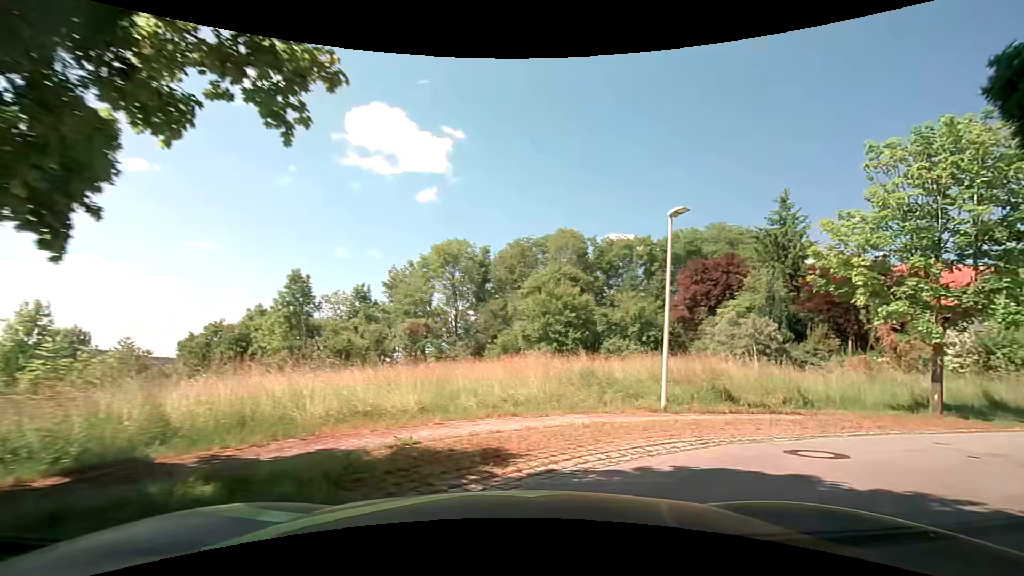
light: Day
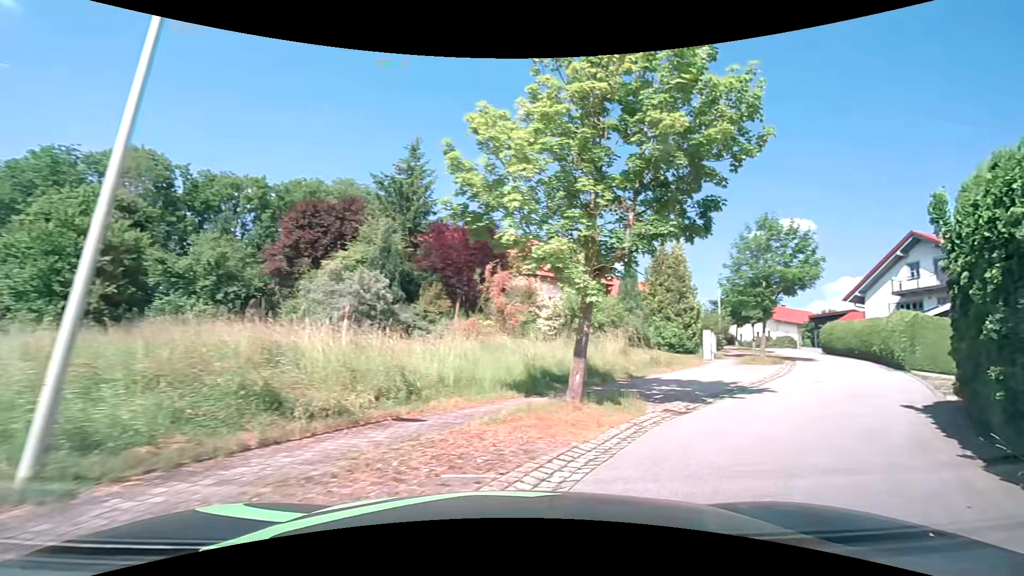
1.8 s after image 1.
(+2.3, +7.3) m; +39°
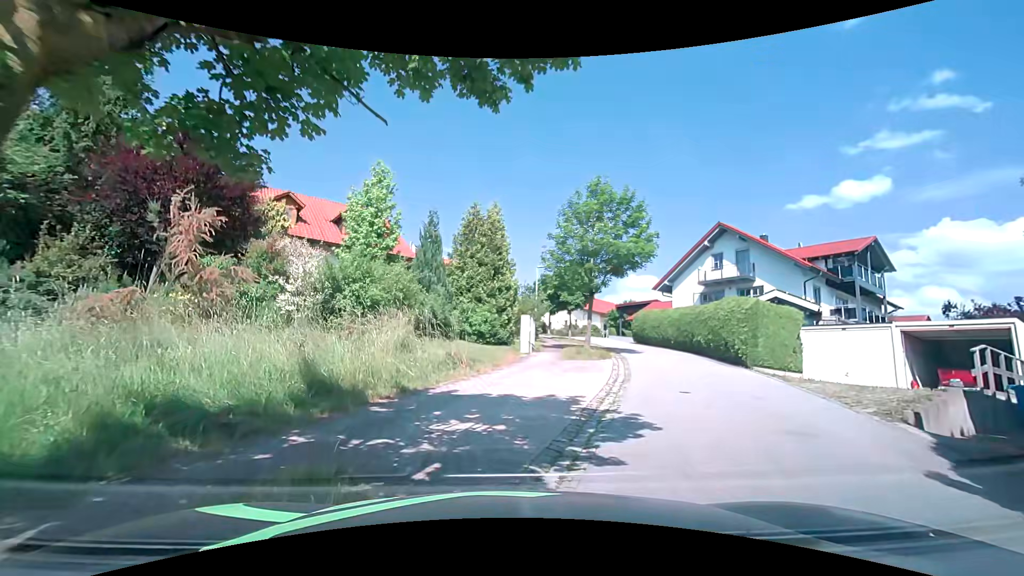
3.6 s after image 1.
(+2.0, +7.2) m; +23°
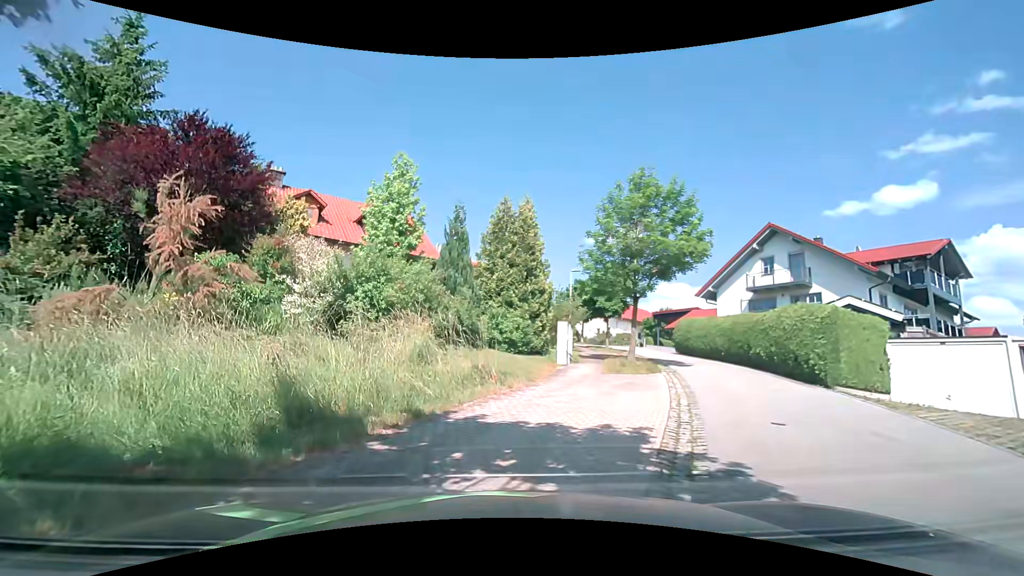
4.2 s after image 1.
(-0.1, +2.1) m; -3°
